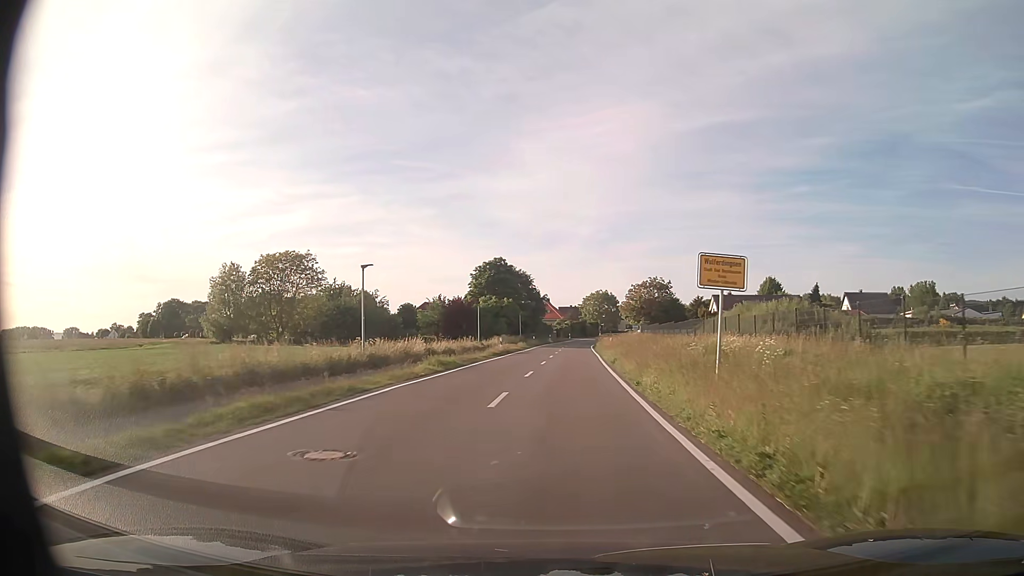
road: tertiary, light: Day
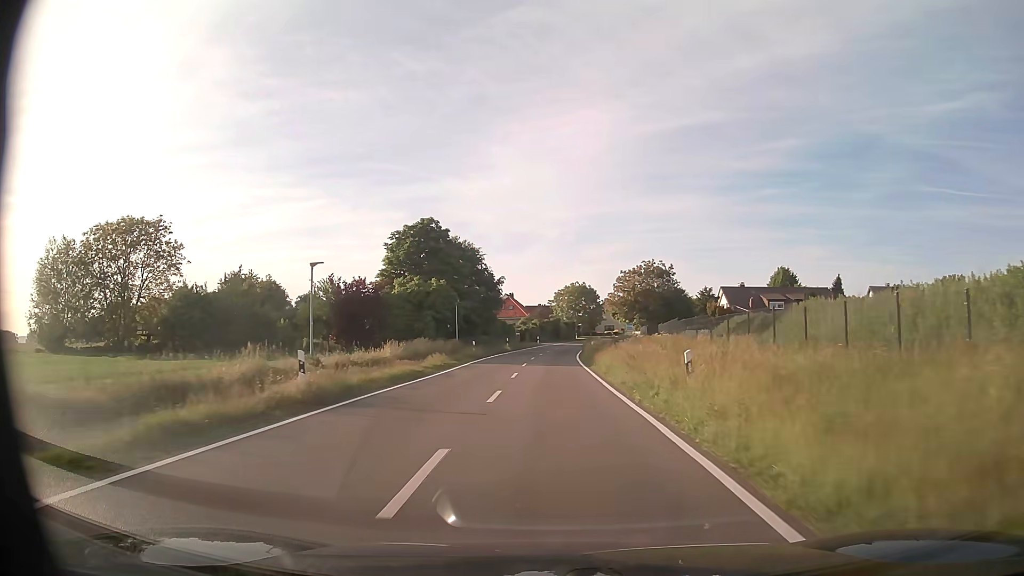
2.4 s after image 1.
(+1.2, +34.3) m; +3°
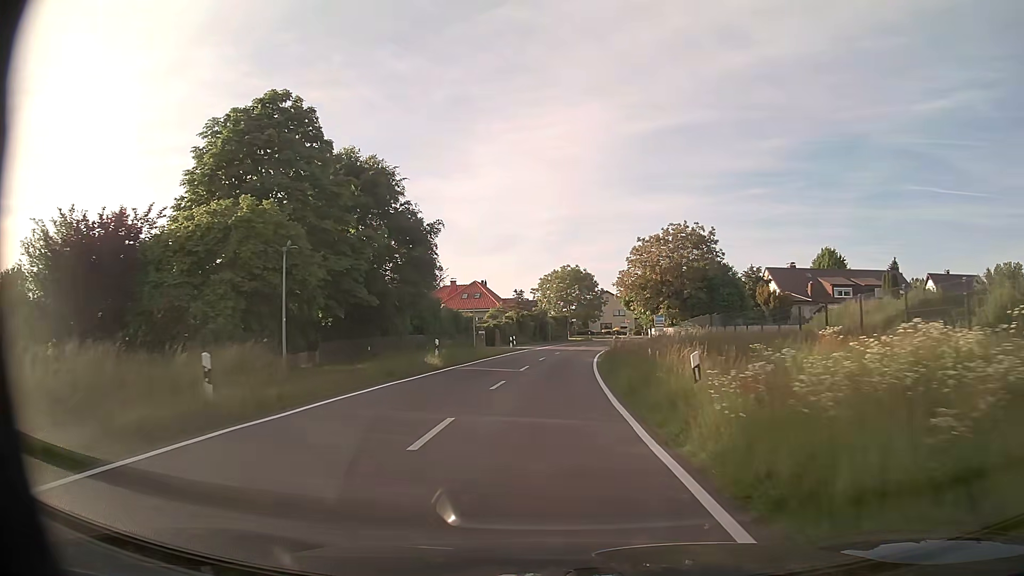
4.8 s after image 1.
(+0.4, +33.3) m; +1°
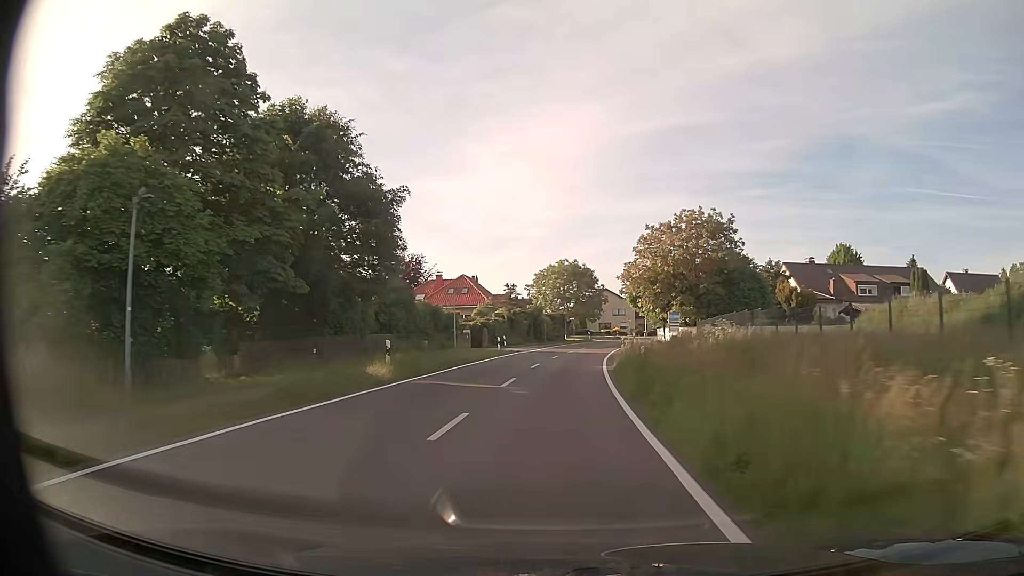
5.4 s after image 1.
(0.0, +8.3) m; 0°
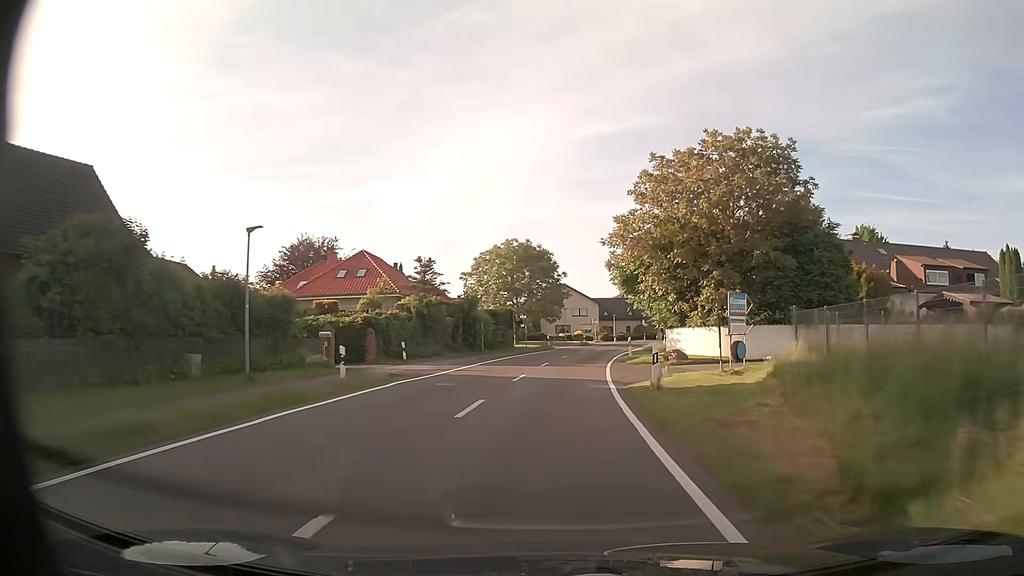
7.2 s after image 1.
(+0.7, +24.8) m; +4°
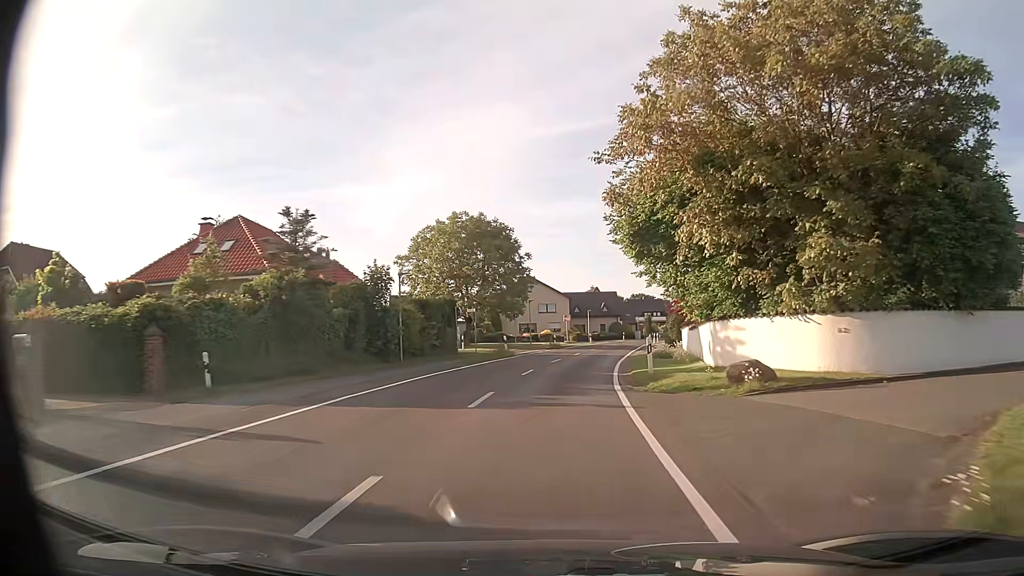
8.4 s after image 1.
(+0.5, +16.6) m; +3°
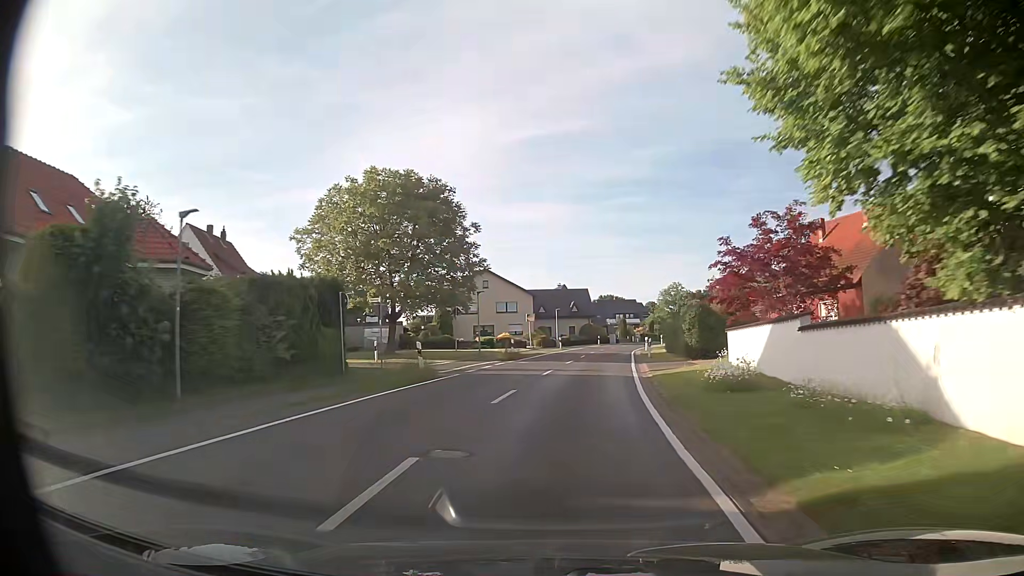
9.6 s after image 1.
(+0.4, +16.7) m; +4°
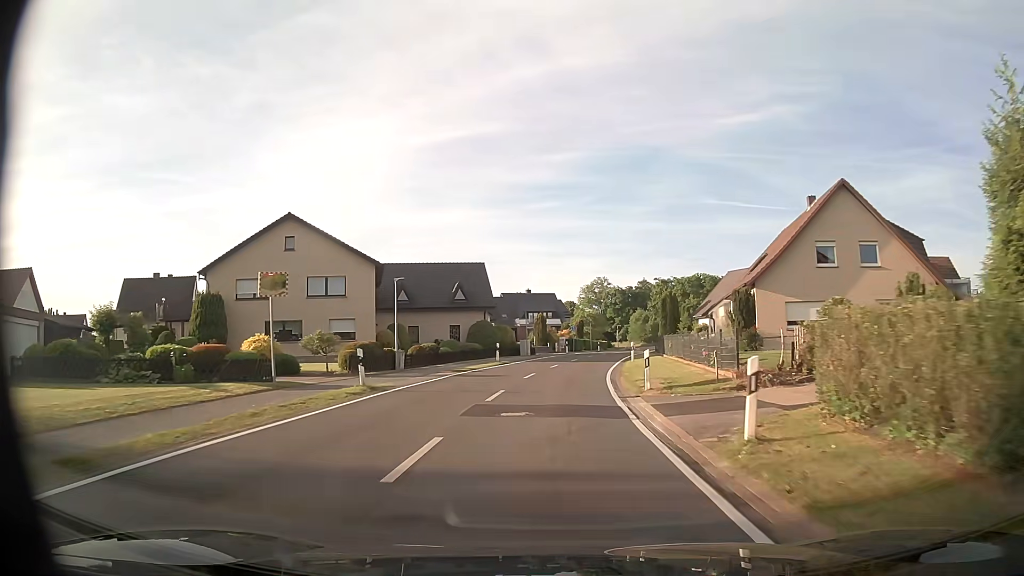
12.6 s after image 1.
(+3.2, +42.1) m; +7°
(0, +10) (0, +20) (+1, +30) (+2, +40) (+4, +50) (+6, +60) (+8, +69) (+11, +79) (+13, +89) (+16, +98) m
